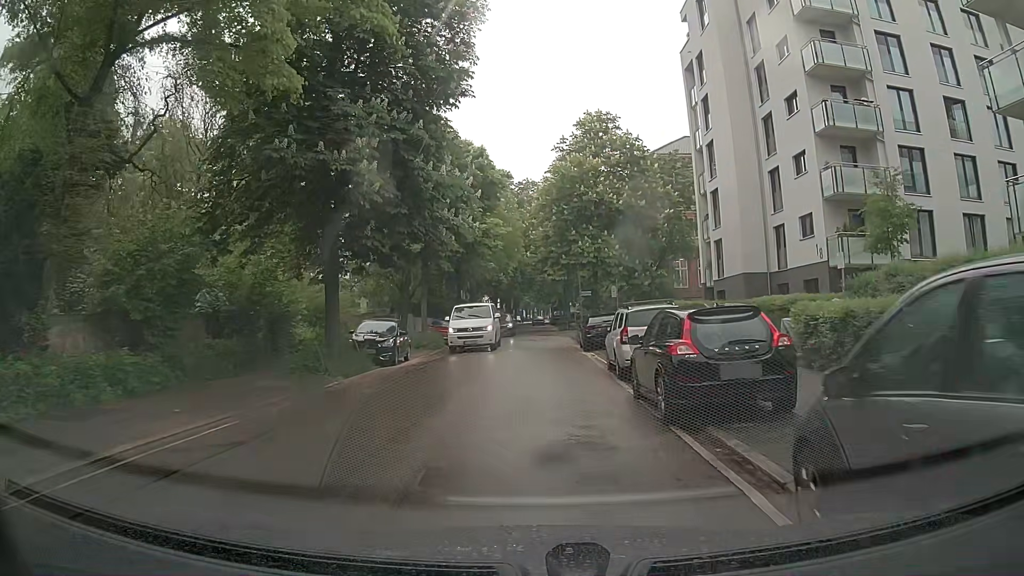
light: Day
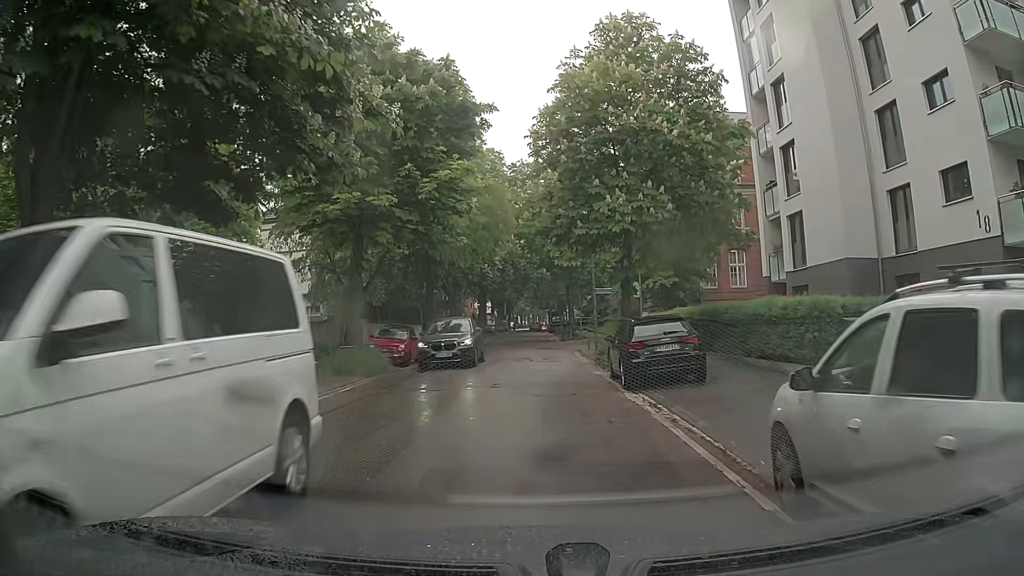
(0.0, +12.4) m; +2°
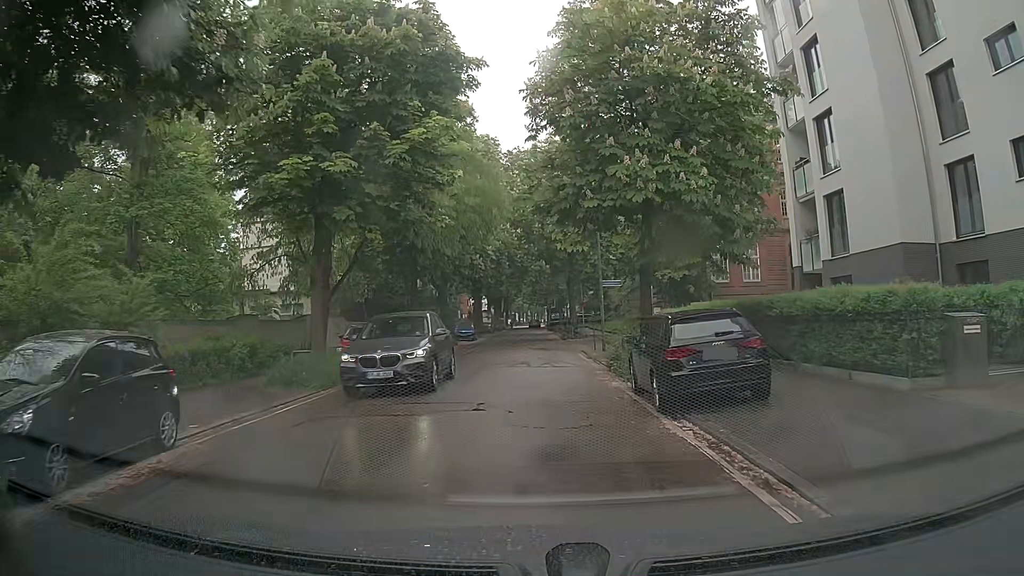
(0.0, +4.0) m; -1°
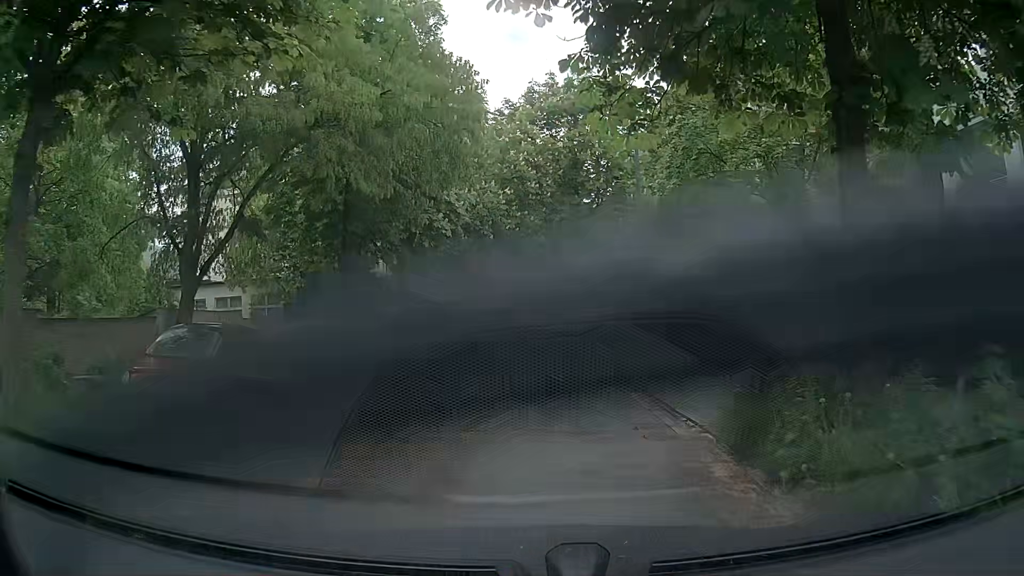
(0.0, +11.4) m; -1°
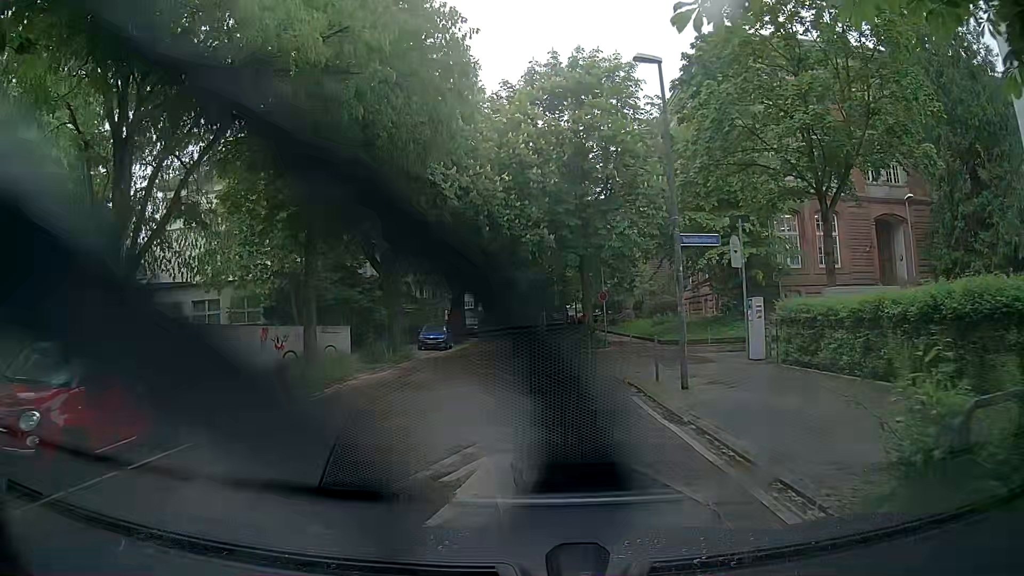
(0.0, +3.5) m; +3°
